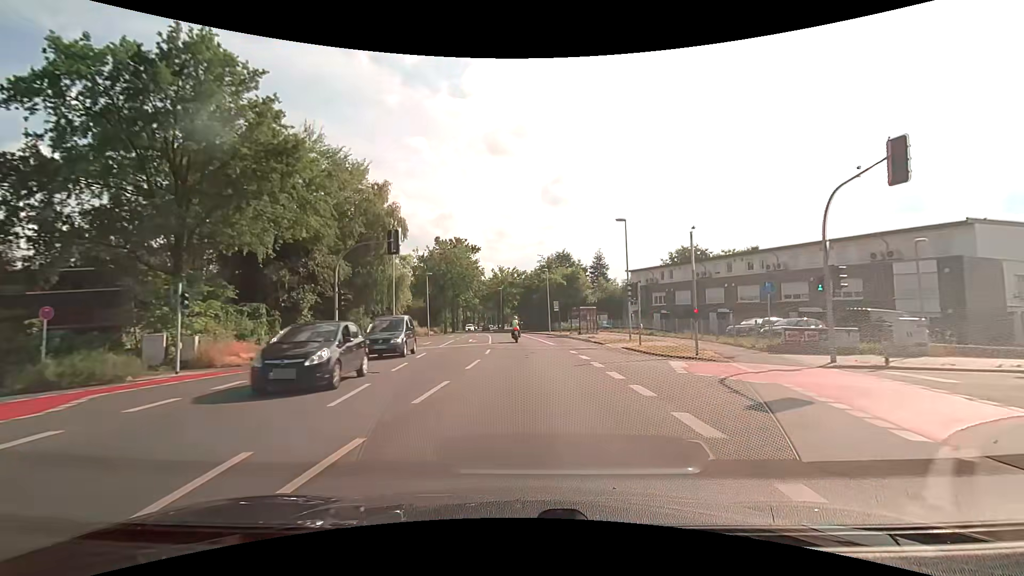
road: tertiary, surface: asphalt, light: Day
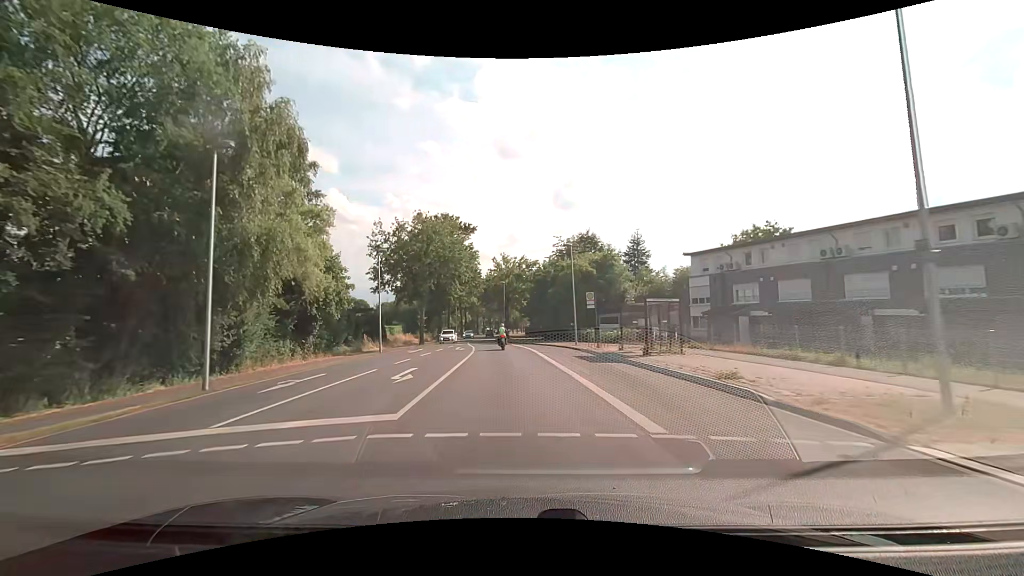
(+0.2, +22.7) m; -1°
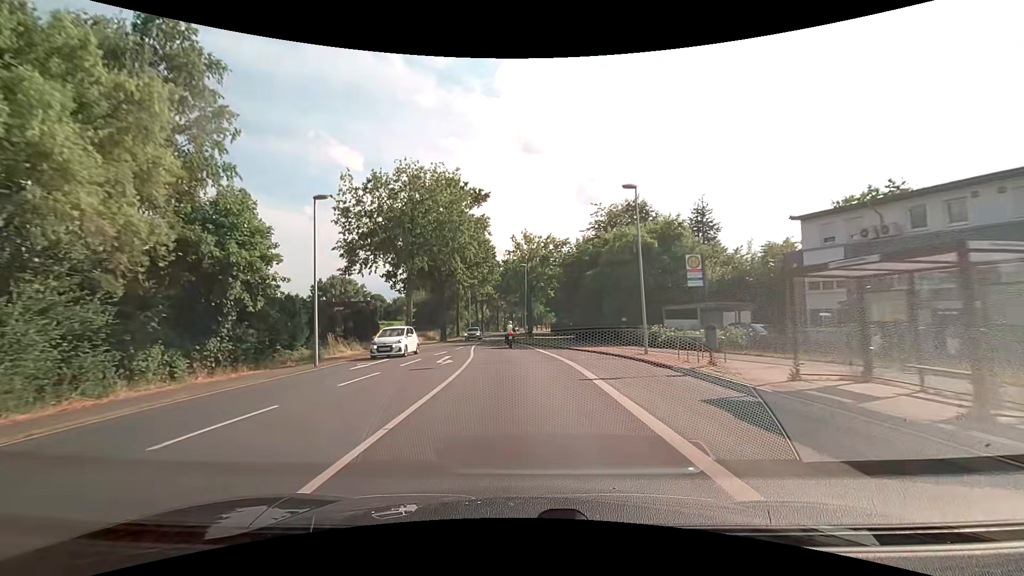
(-0.4, +15.2) m; -3°
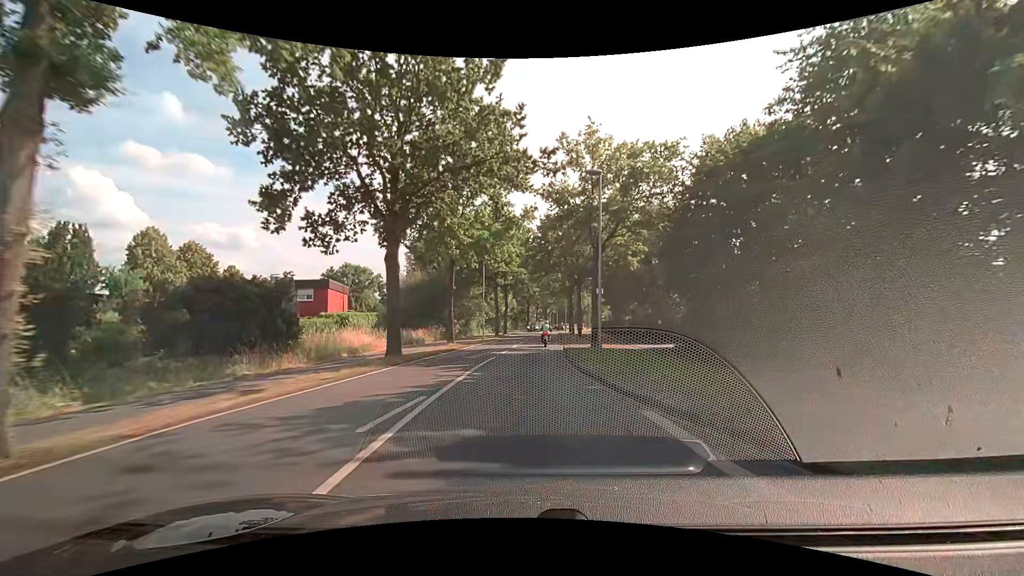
(-1.4, +30.5) m; -4°
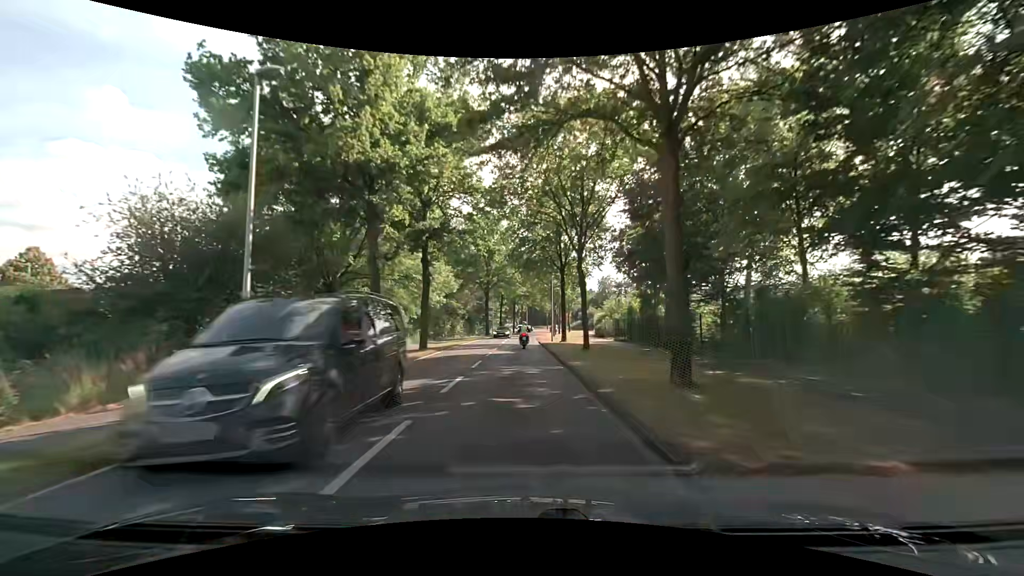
(+1.5, +38.3) m; +4°
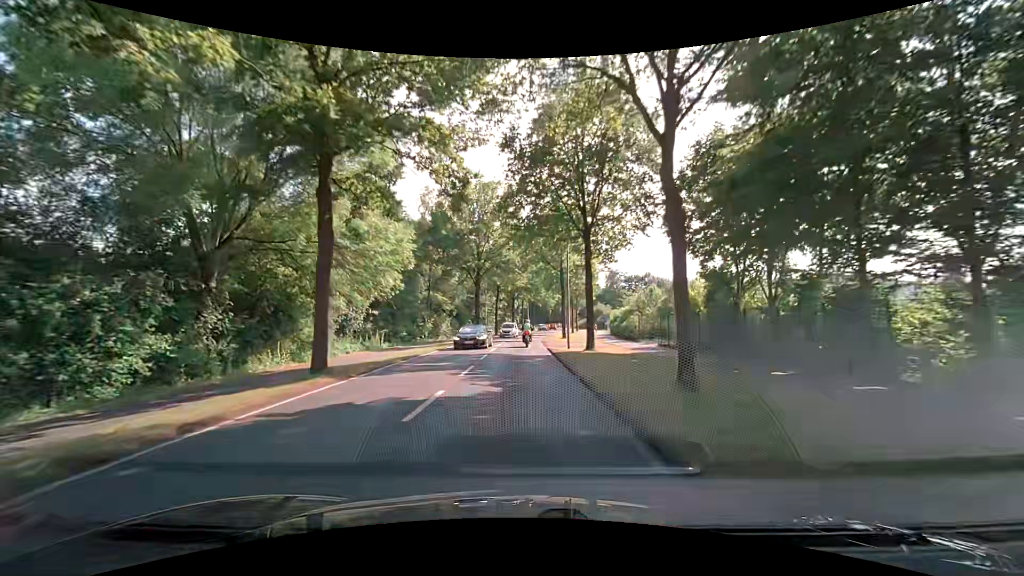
(0.0, +15.3) m; 0°
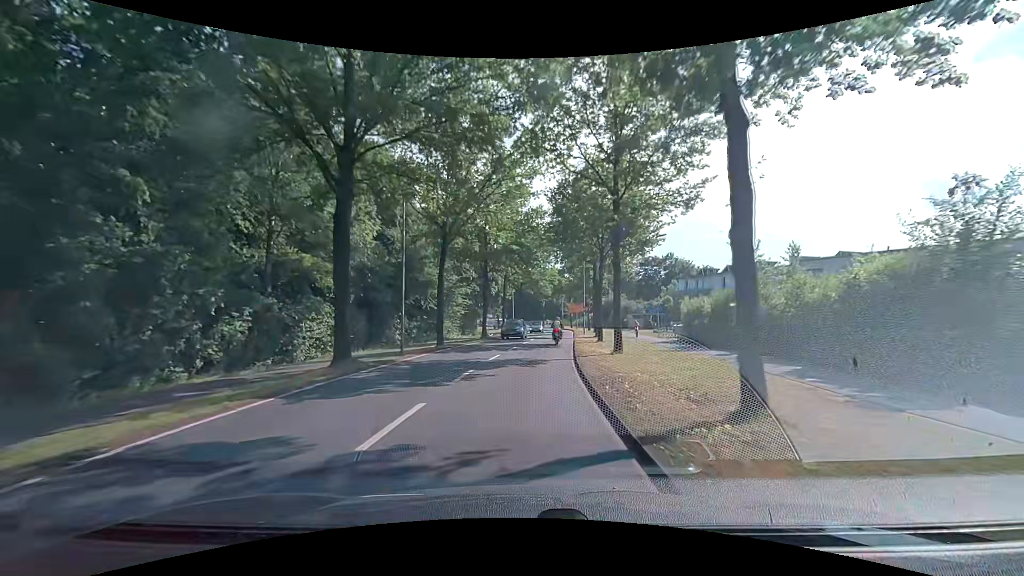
(-0.1, +38.2) m; +1°
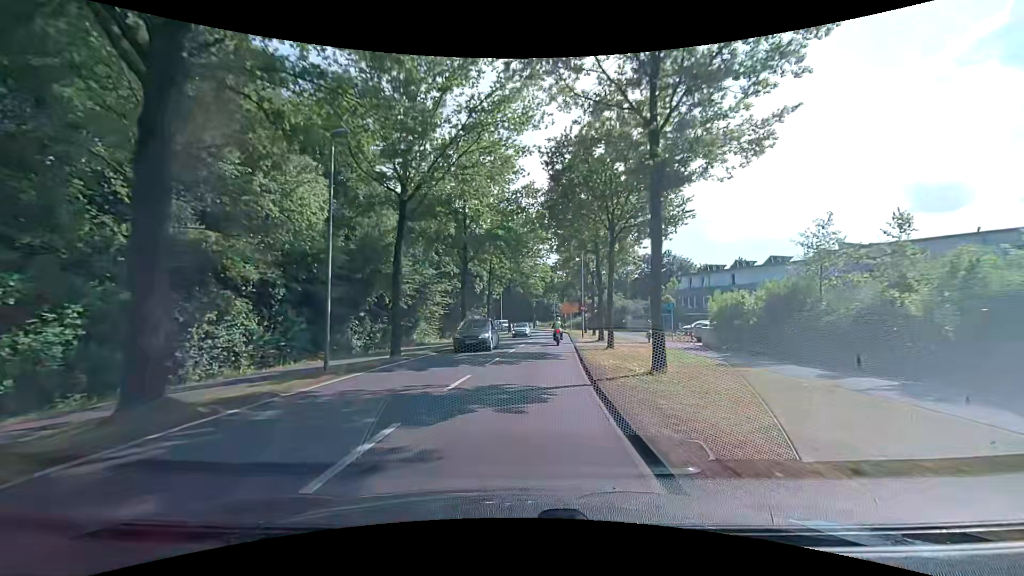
(+0.1, +7.6) m; +1°
(0, +10) (+1, +20) (+2, +30) (+2, +40) (+3, +50) (+4, +60) (+4, +70) (+3, +80) (+1, +90) (-3, +99) m
